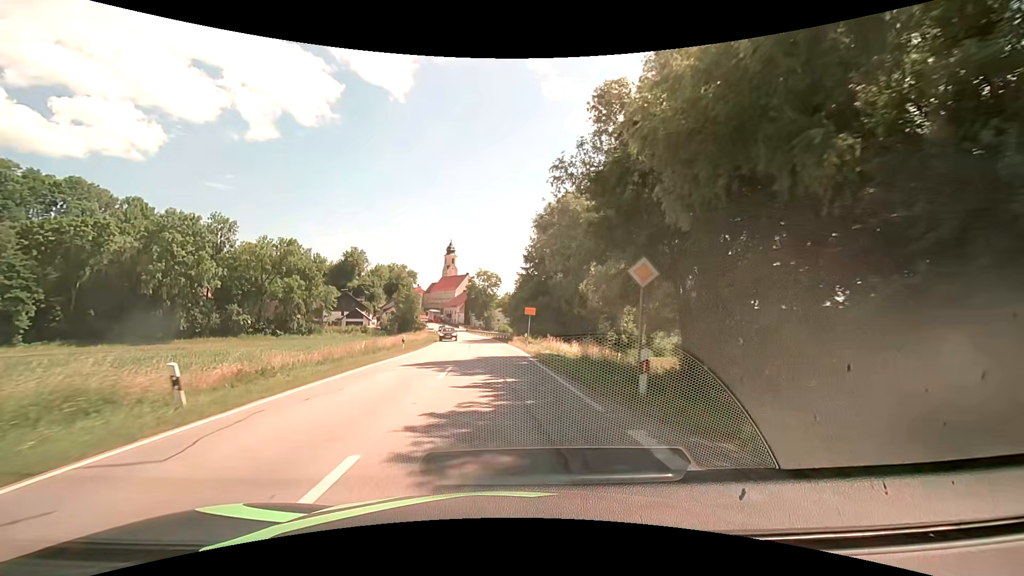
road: secondary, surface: asphalt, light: Day
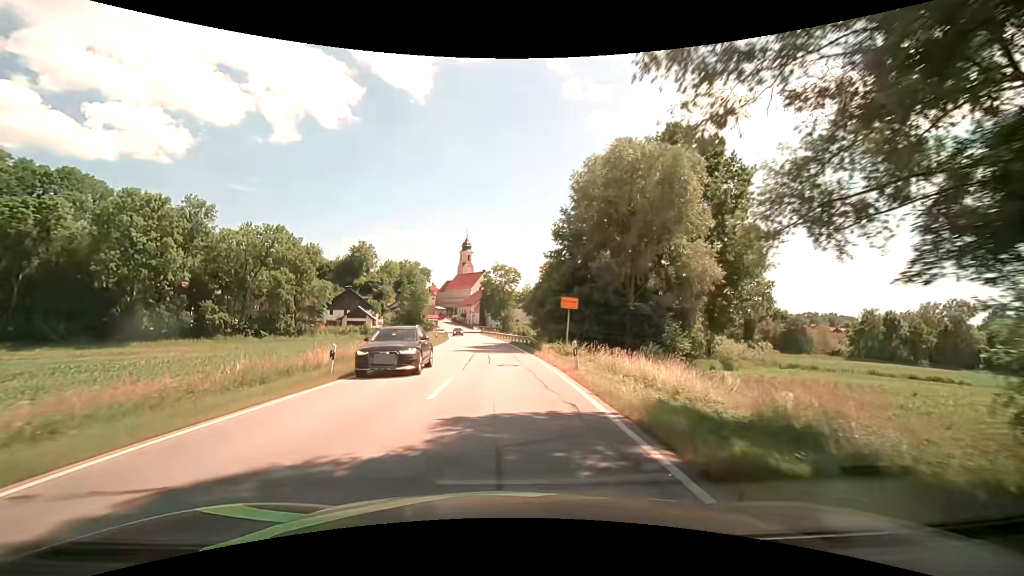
(-0.4, +15.5) m; -2°
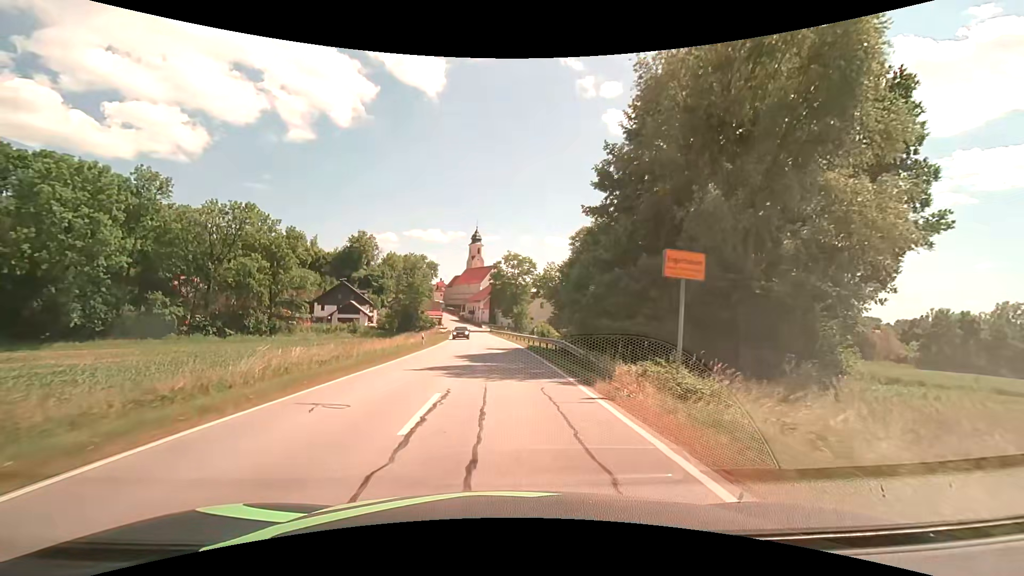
(-0.2, +15.5) m; -1°
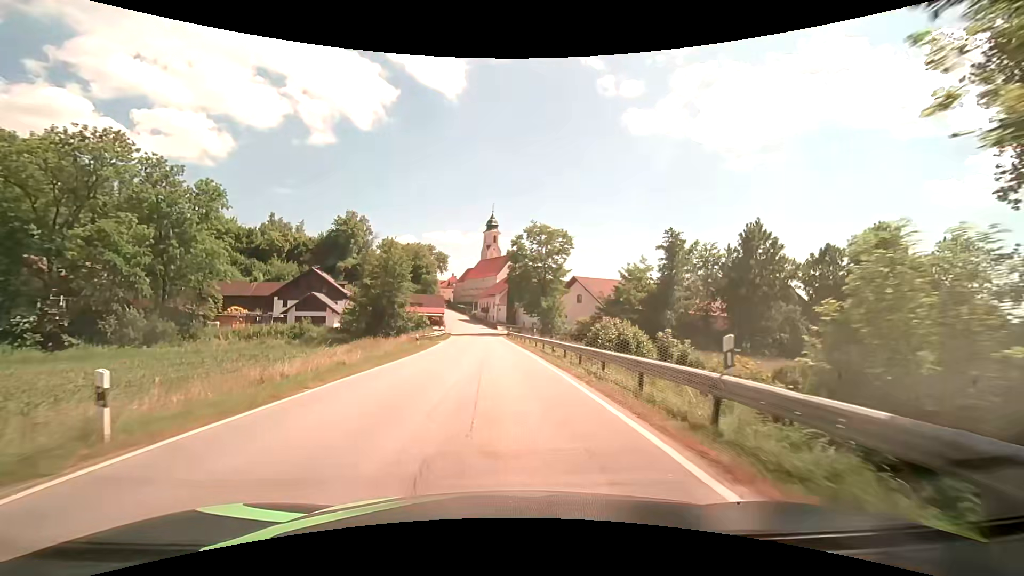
(-0.7, +30.8) m; -2°
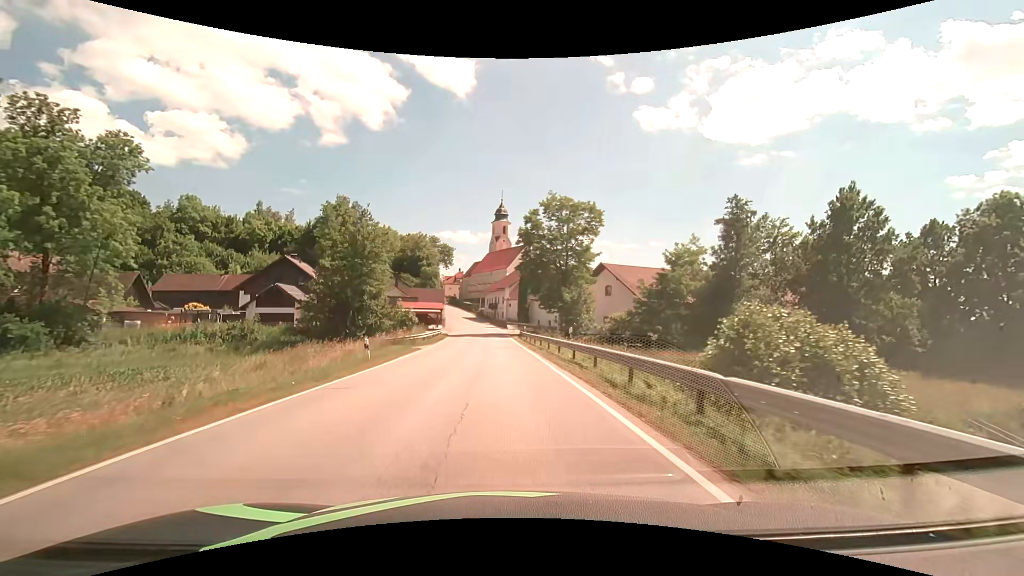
(-0.2, +15.3) m; -1°
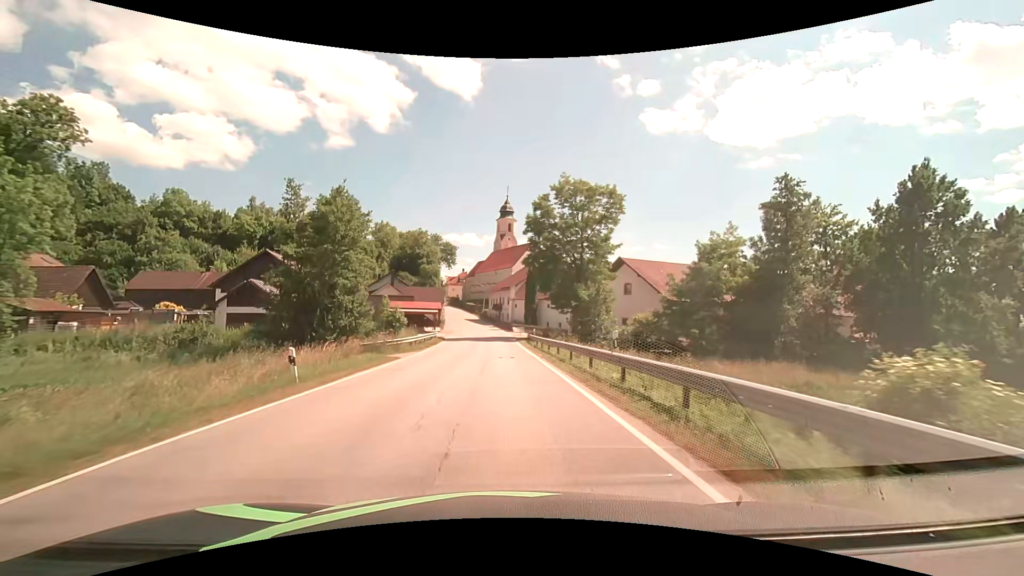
(-0.1, +7.6) m; -1°
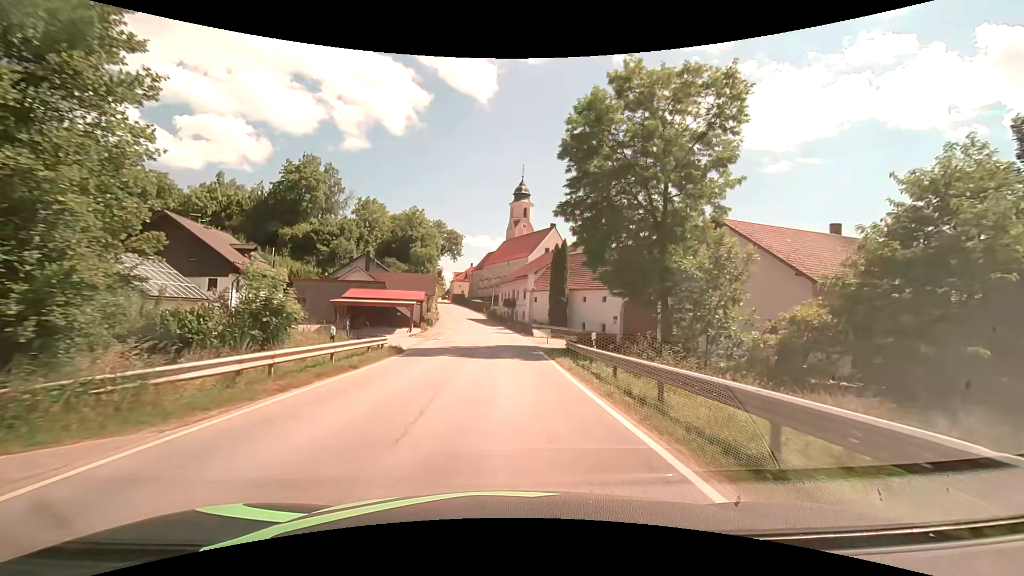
(-0.4, +22.9) m; -2°
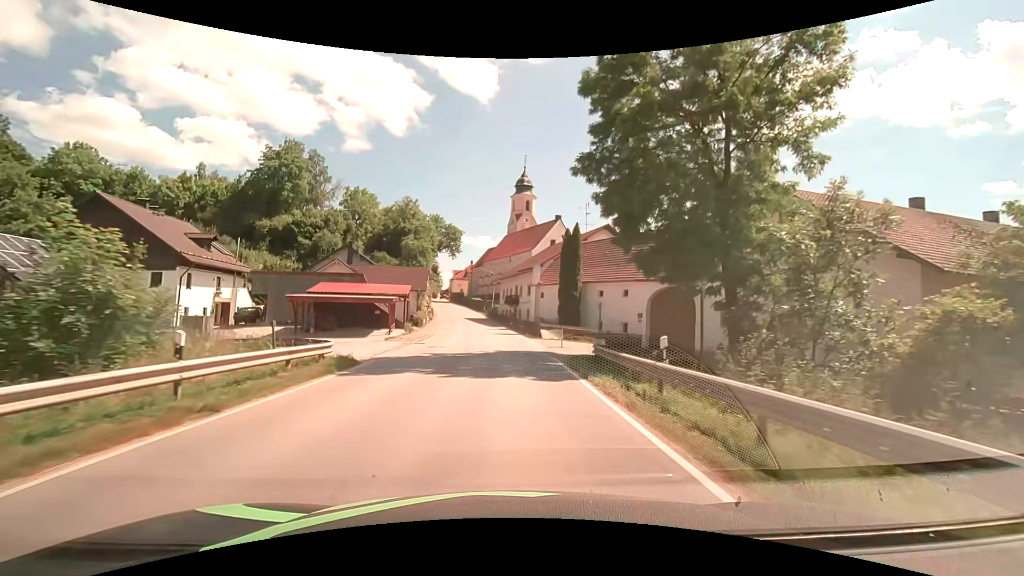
(0.0, +7.6) m; 0°
(0, +10) (0, +20) (-1, +30) (-1, +40) (-2, +50) (-3, +60) (-4, +70) (-6, +80) (-7, +90) (-9, +99) m
